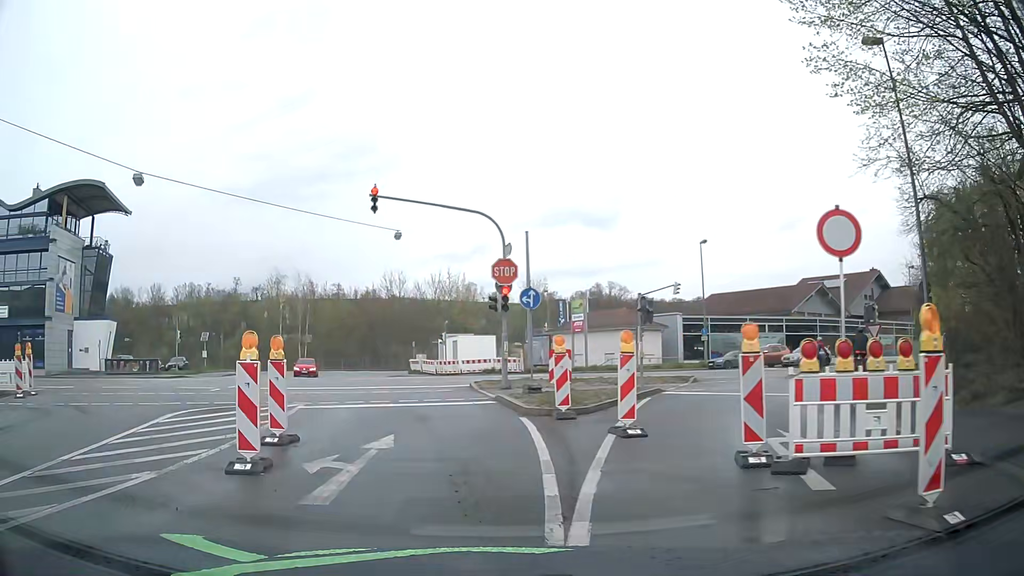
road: tertiary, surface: asphalt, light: Day
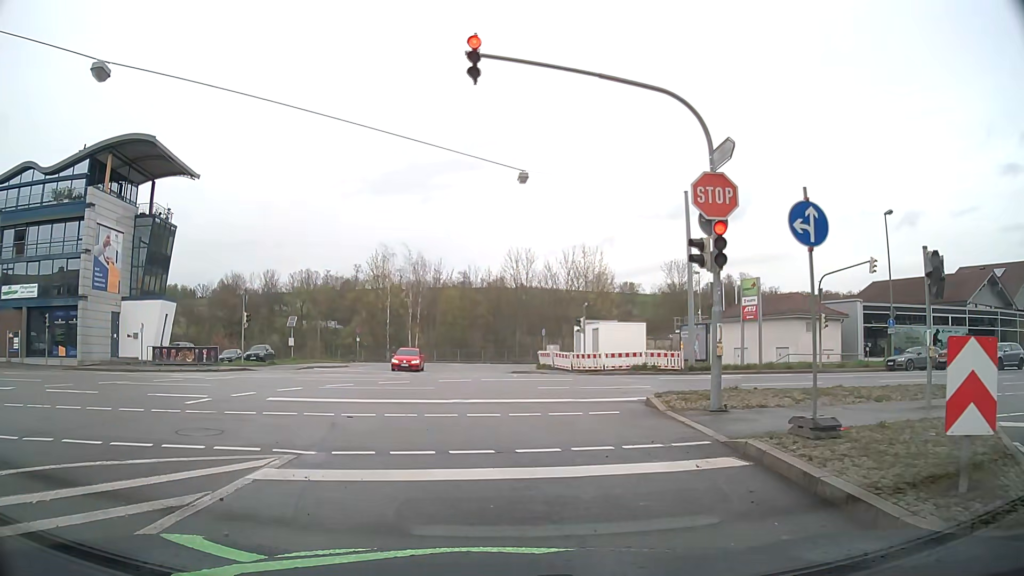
(-1.1, +10.3) m; -10°
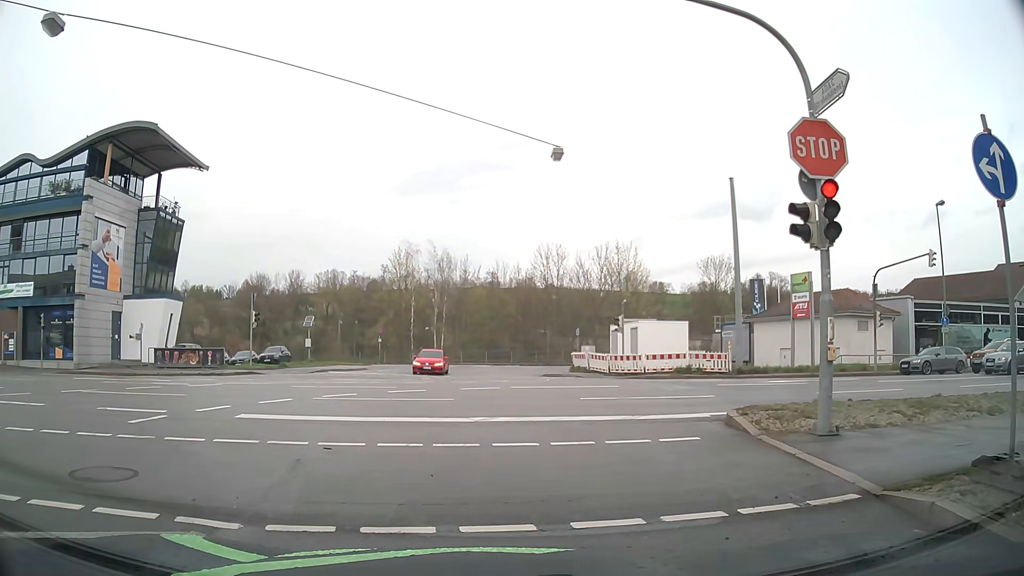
(-0.1, +3.1) m; -2°
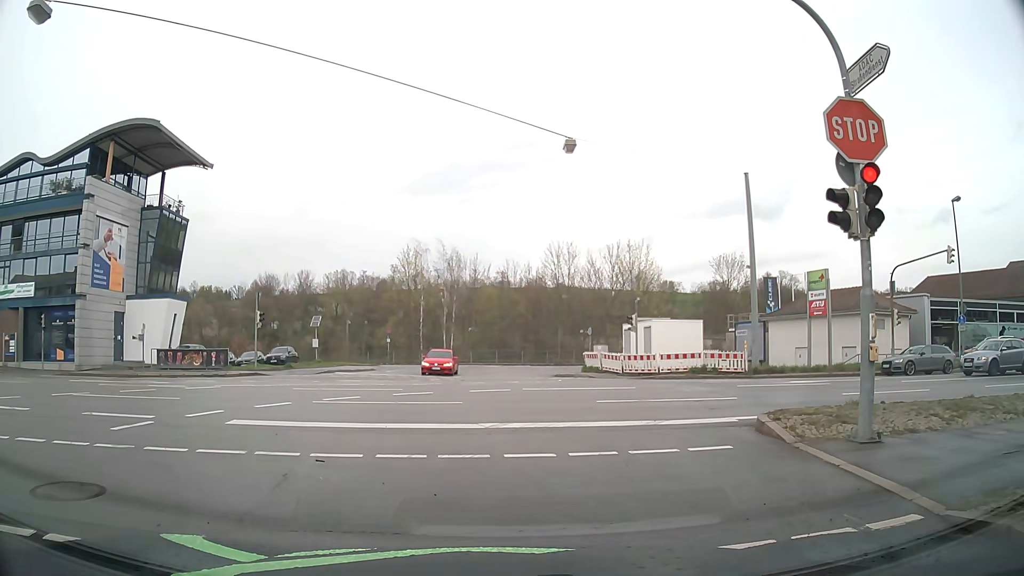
(0.0, +0.8) m; -2°
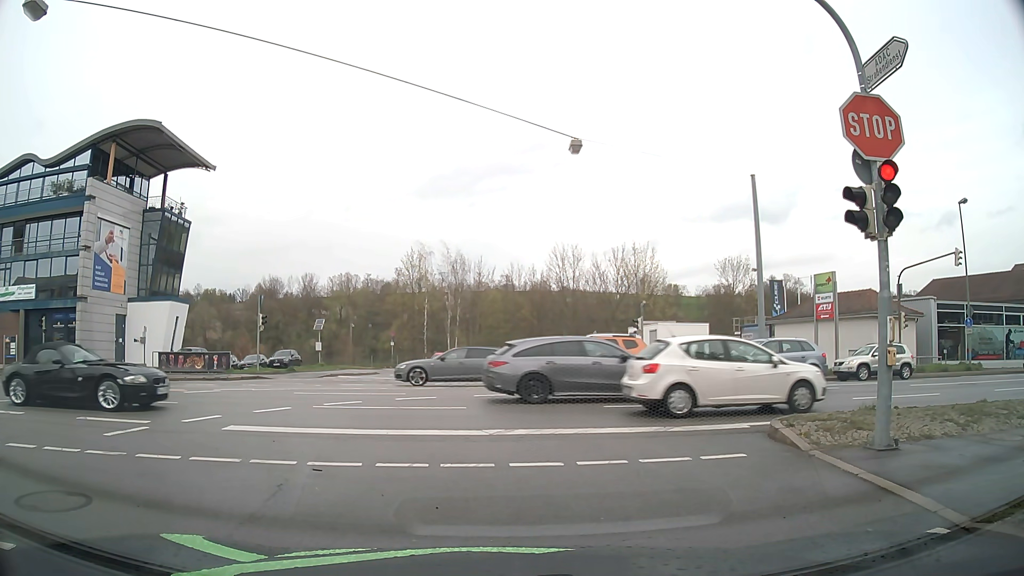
(0.0, +0.4) m; 0°
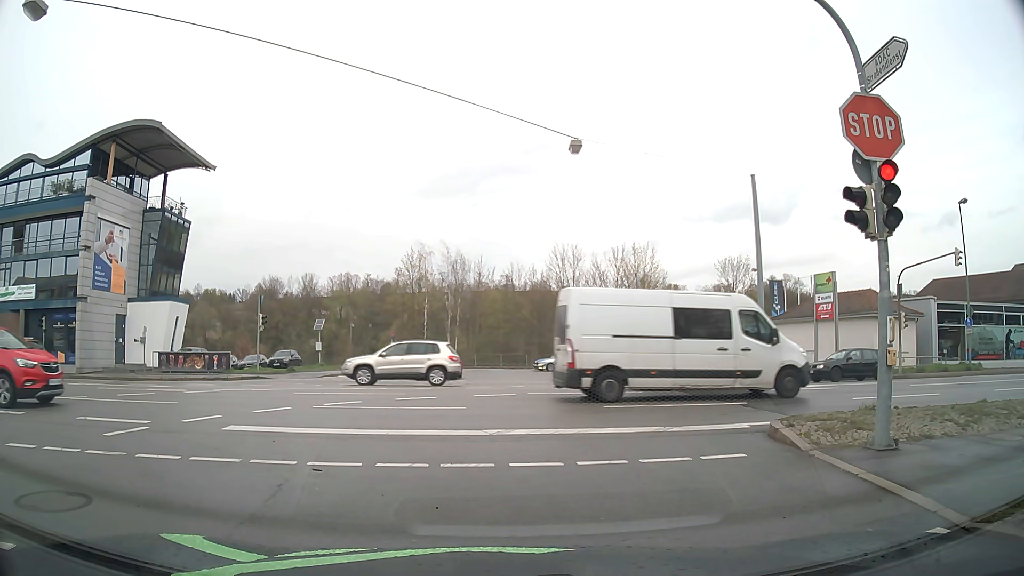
(0.0, 0.0) m; 0°
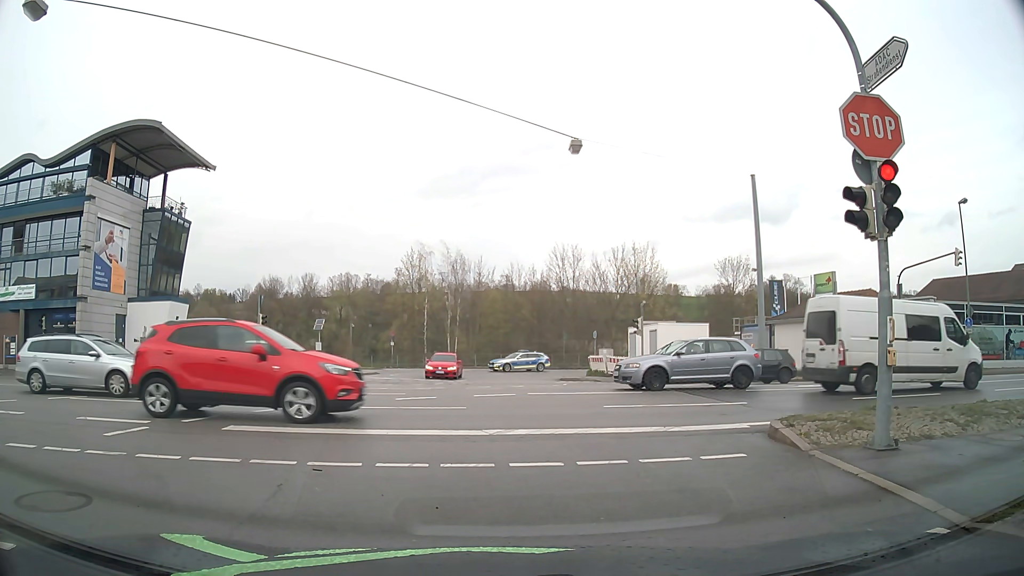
(0.0, 0.0) m; 0°
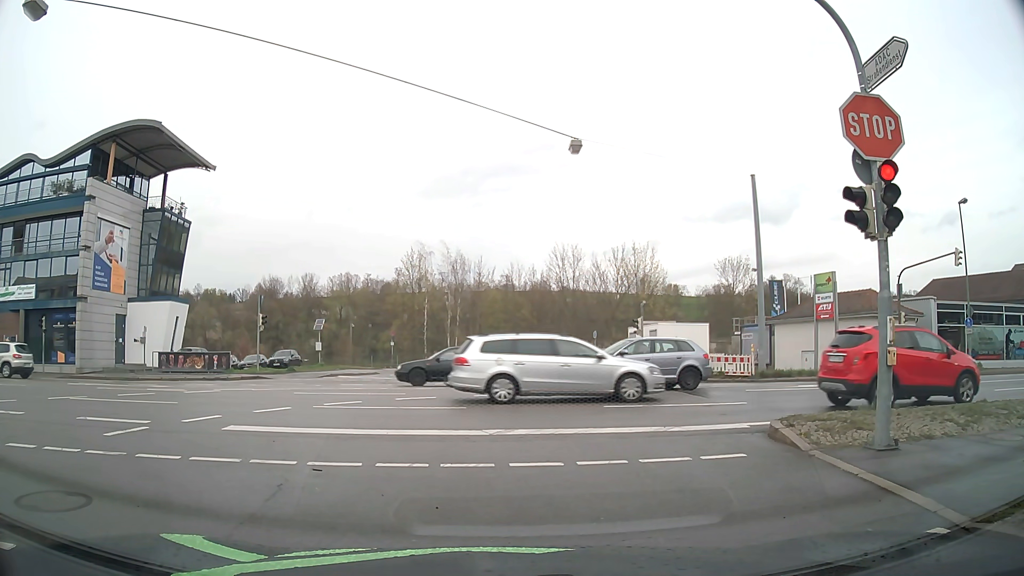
(0.0, 0.0) m; 0°
(-1, +10) (-3, +20) (-11, +25) (-21, +25) (-31, +25) (-41, +24) (-51, +23) (-61, +23) (-71, +22) (-81, +22) m
